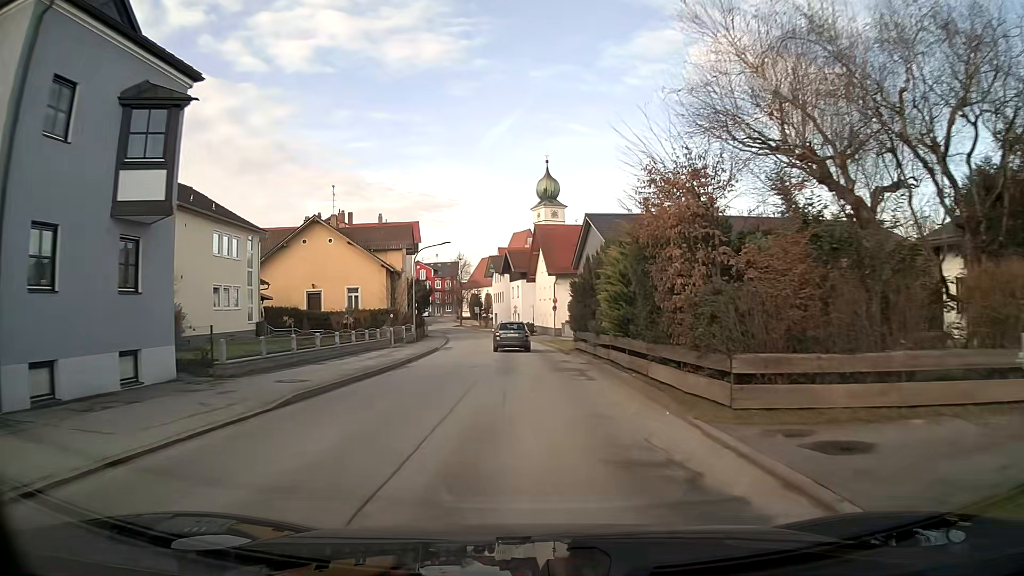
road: unclassified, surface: asphalt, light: Day
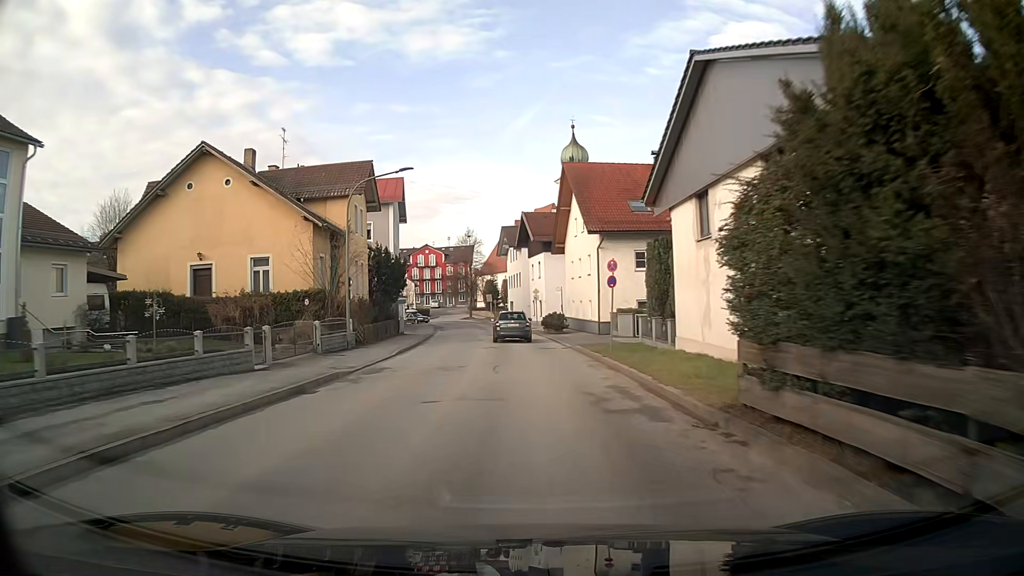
(-0.4, +22.9) m; -2°
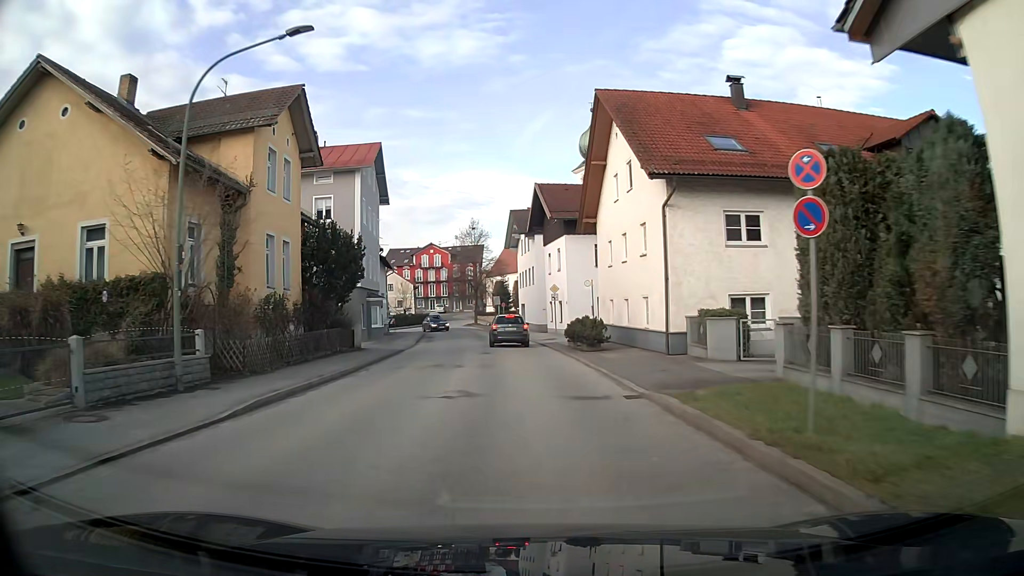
(-0.2, +14.8) m; -1°
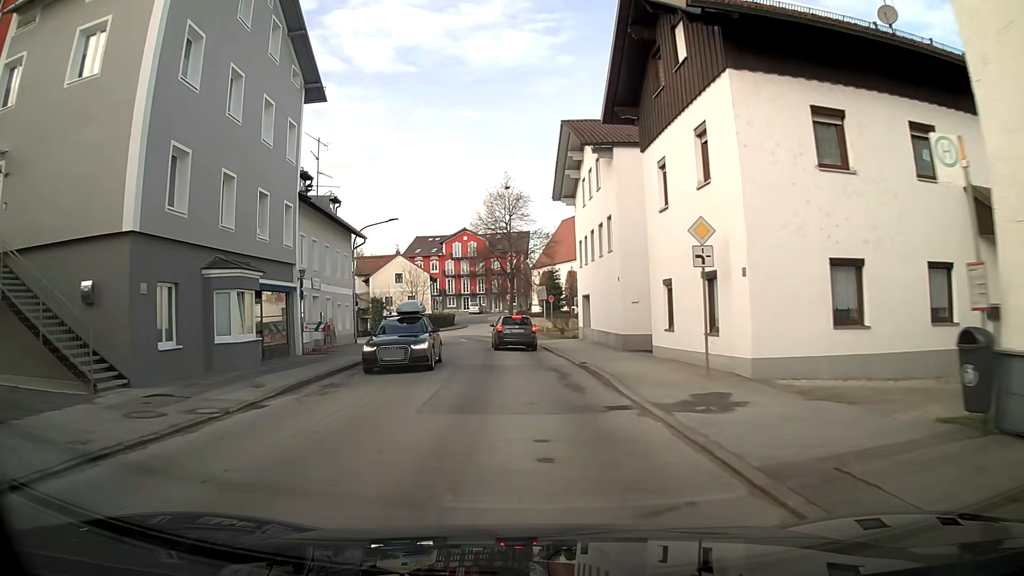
(-1.1, +27.6) m; -5°
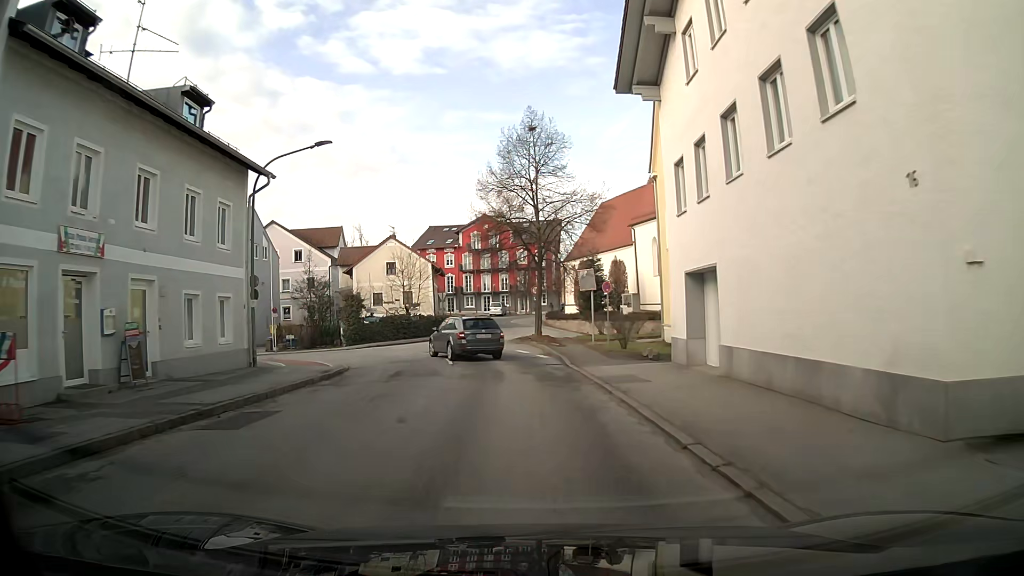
(-0.3, +18.6) m; -3°
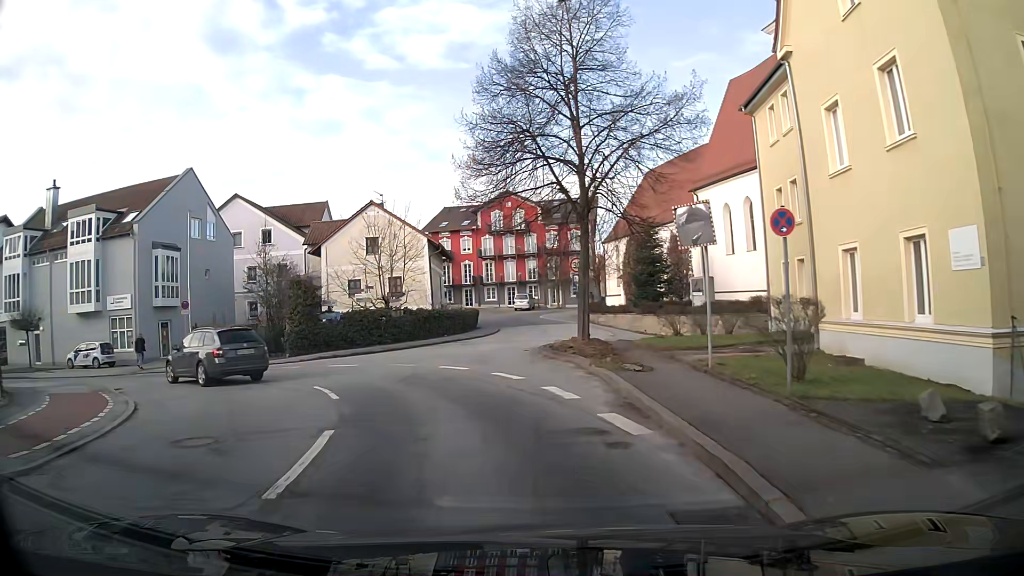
(-0.4, +16.0) m; -3°
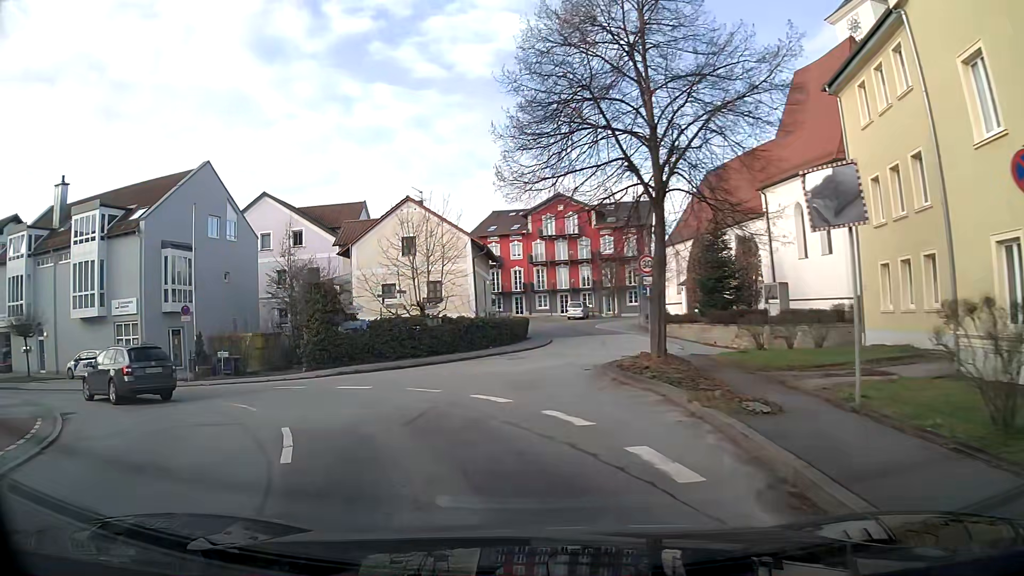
(-0.2, +4.5) m; -6°
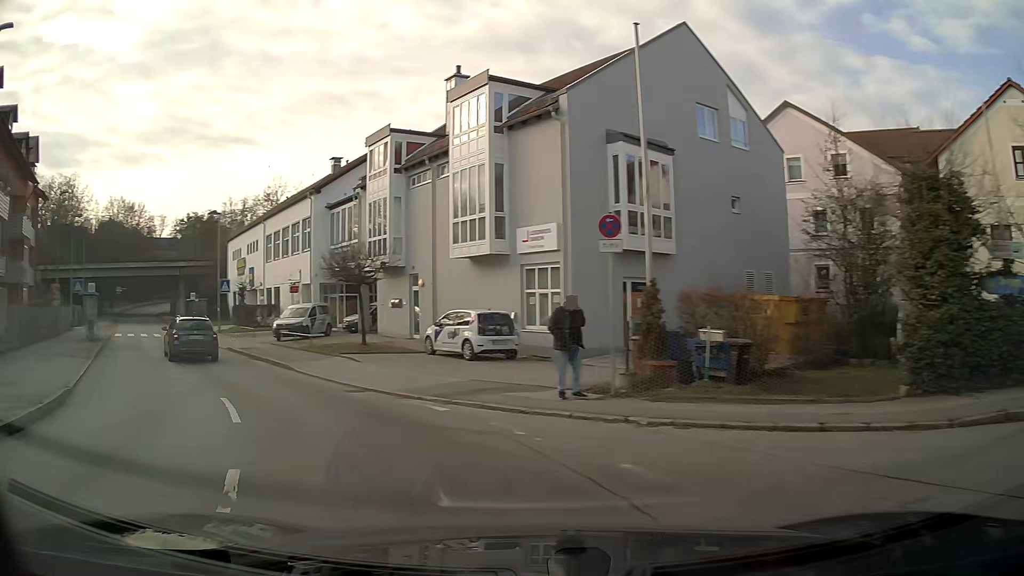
(-5.9, +15.3) m; -47°
